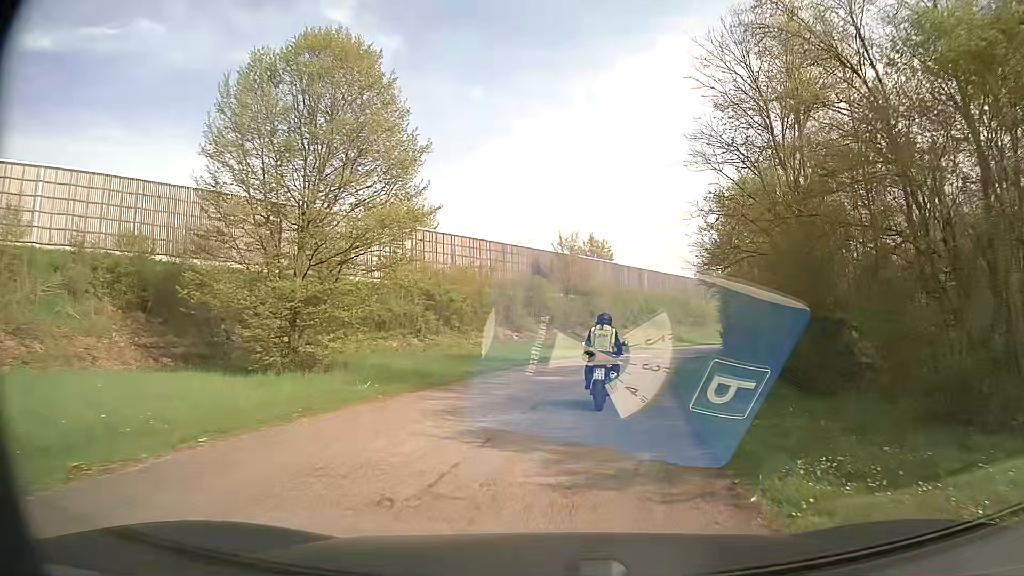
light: Day
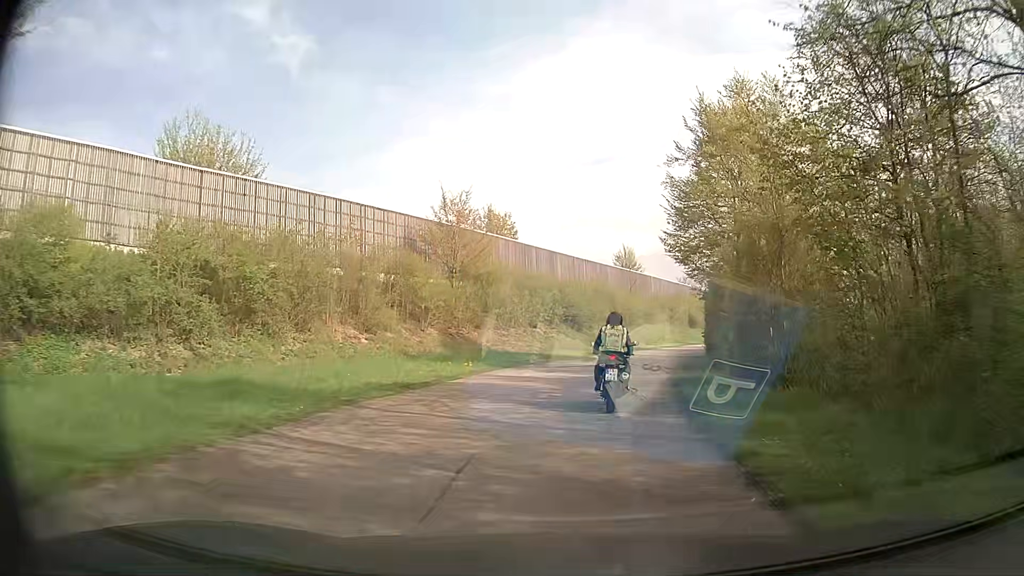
(+1.1, +16.4) m; +8°
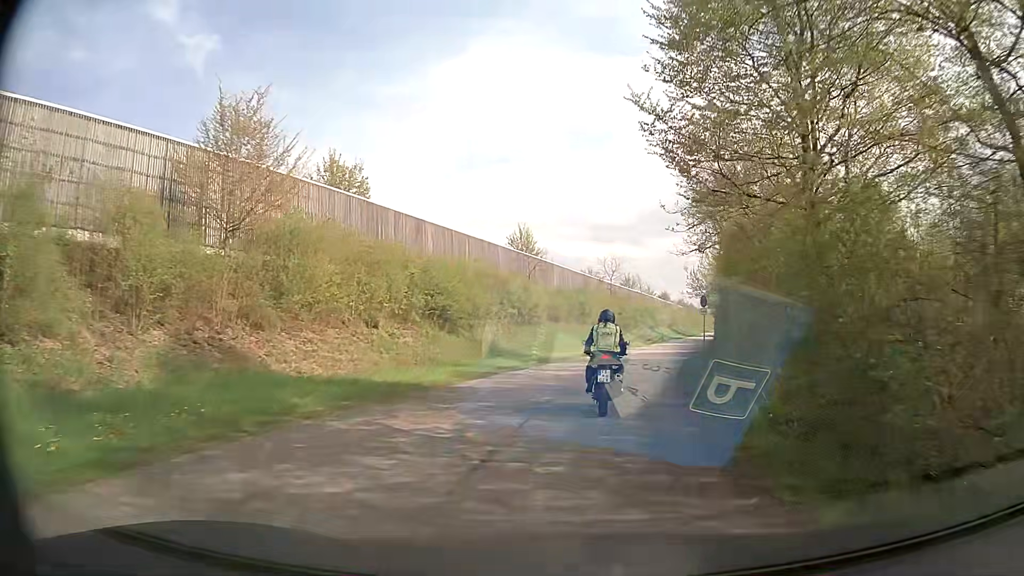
(+1.3, +17.1) m; +9°
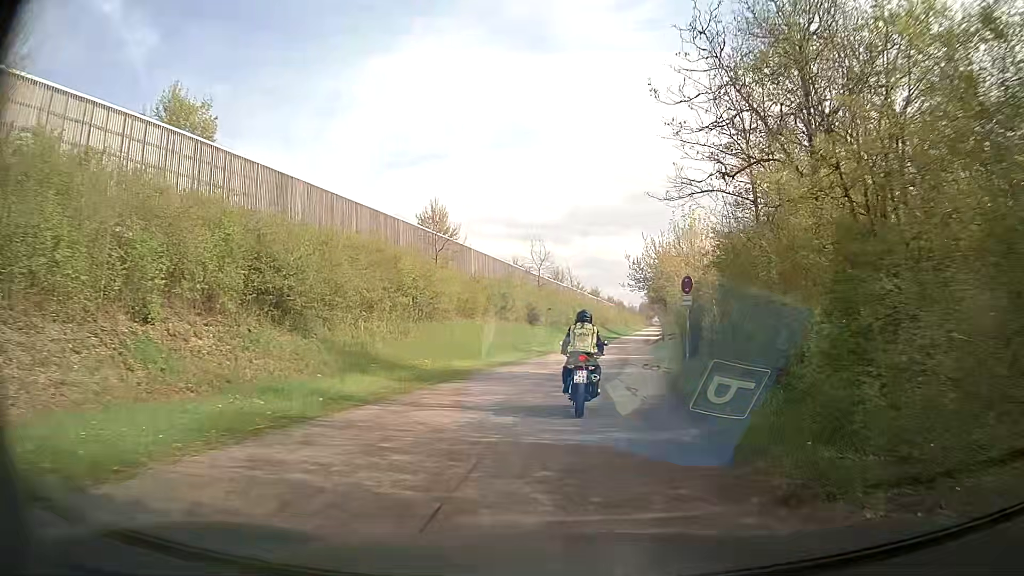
(+0.6, +11.4) m; +6°
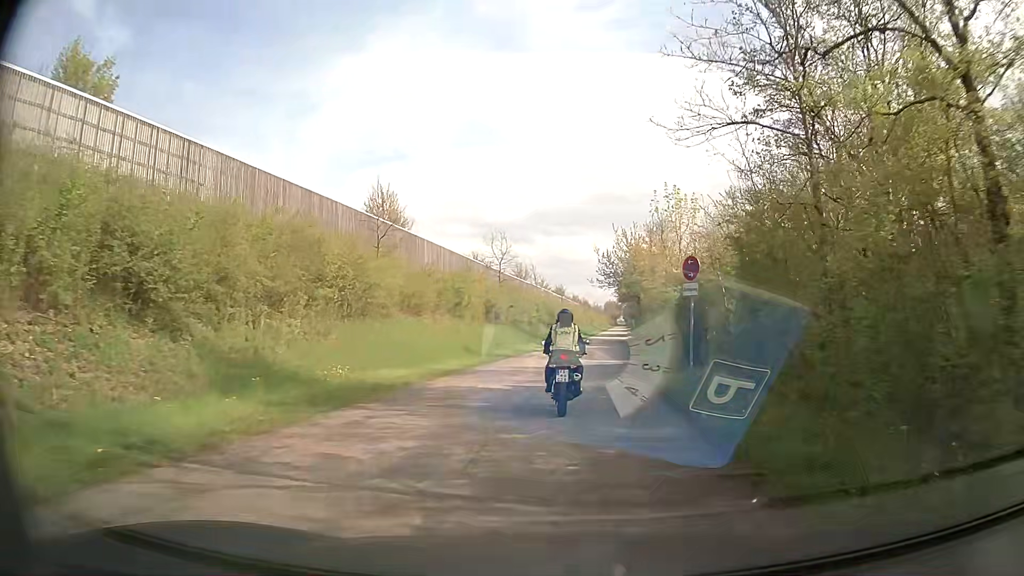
(+0.2, +5.6) m; +3°
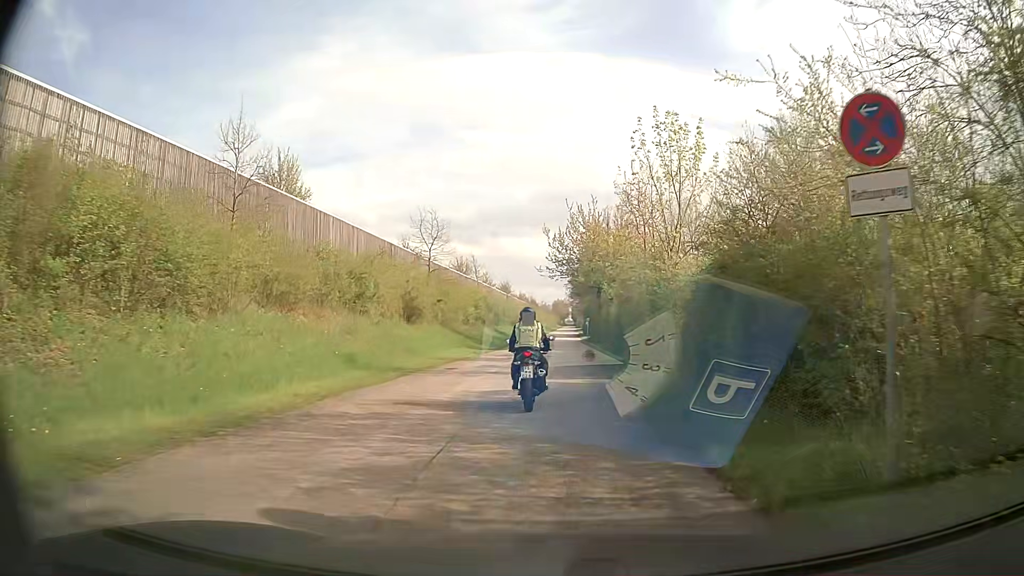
(+0.6, +11.3) m; +5°
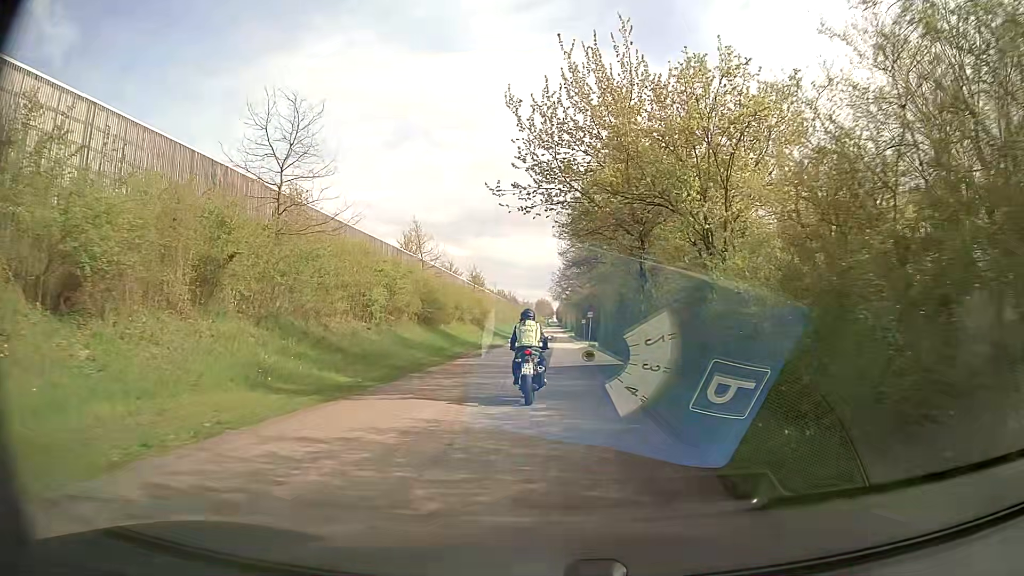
(+0.5, +28.6) m; +2°
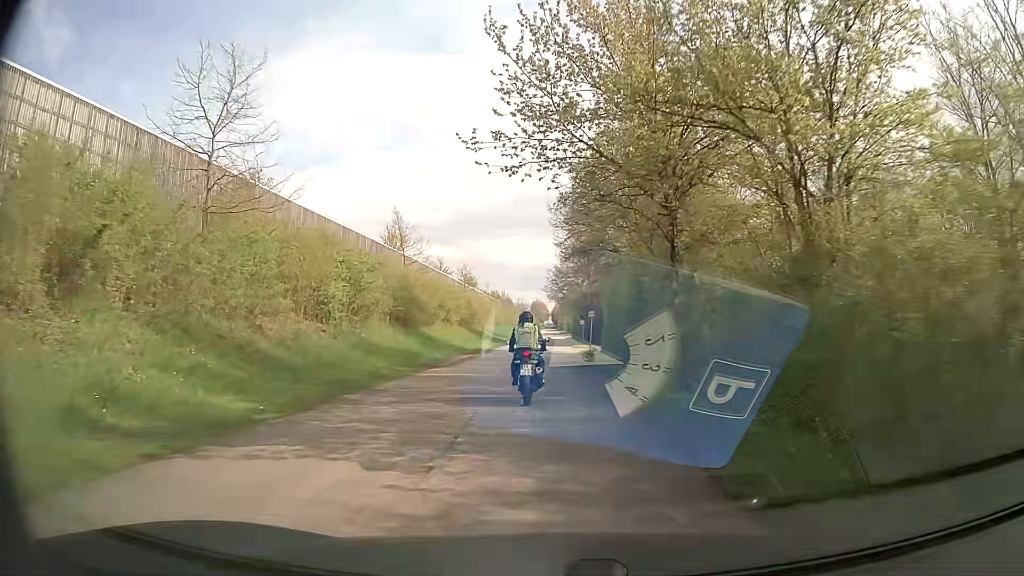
(0.0, +5.7) m; +1°
(0, +10) (0, +20) (0, +30) (0, +40) (0, +50) (0, +60) (0, +70) (0, +80) (0, +90) (0, +100) m
